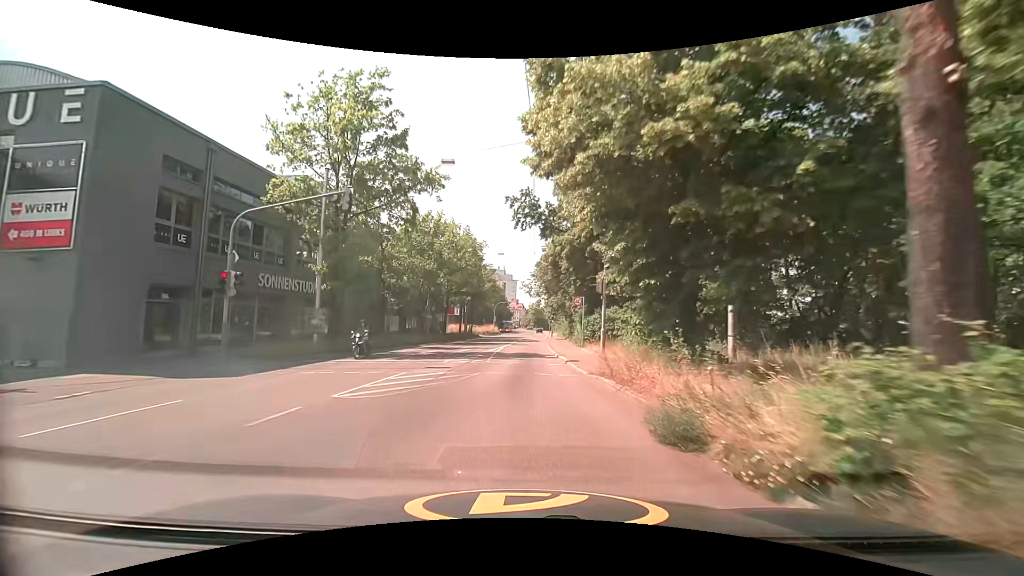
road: secondary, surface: asphalt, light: Day
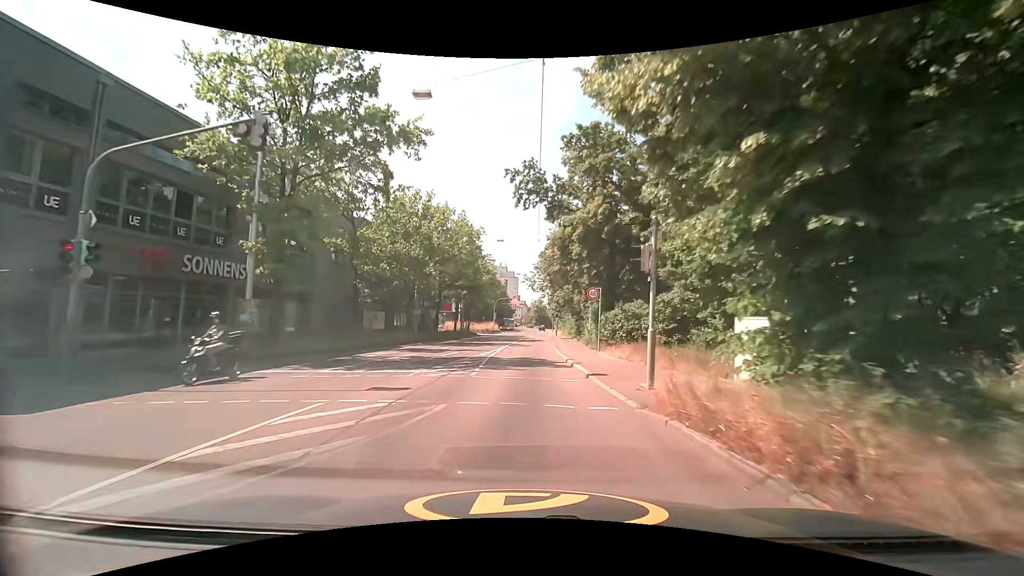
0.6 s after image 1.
(0.0, +6.1) m; 0°
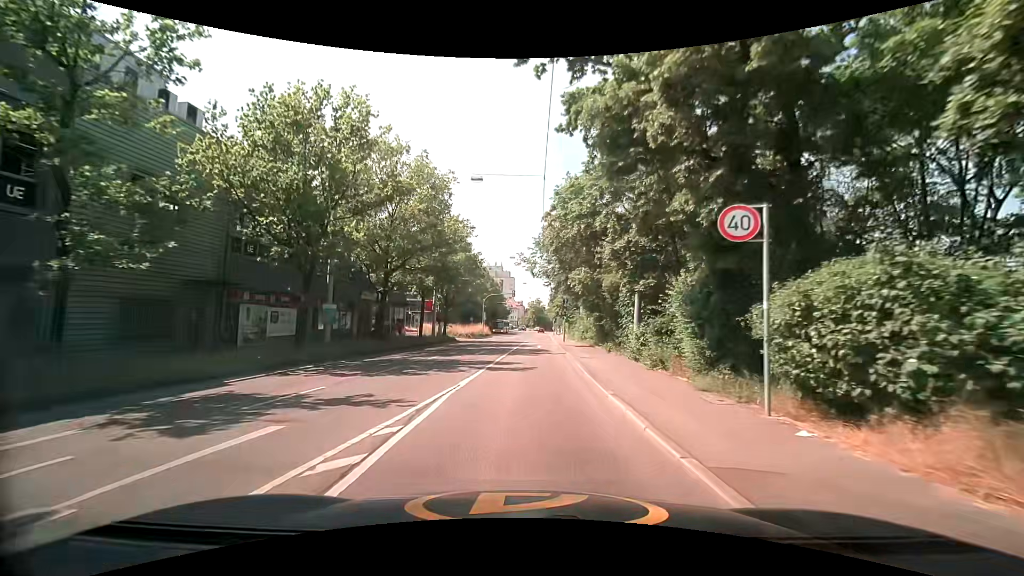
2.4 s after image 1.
(0.0, +17.6) m; +1°
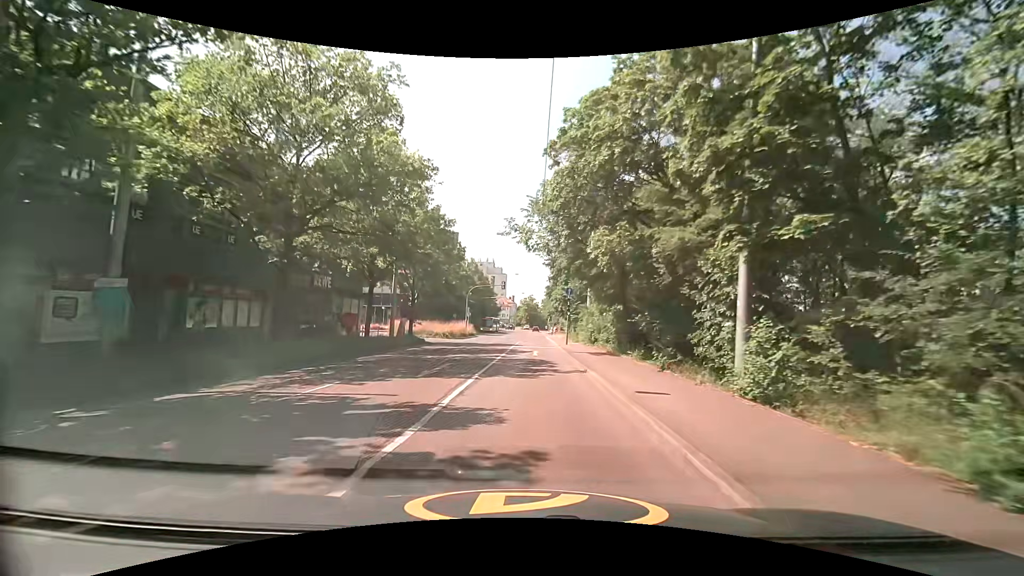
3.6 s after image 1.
(0.0, +11.7) m; 0°
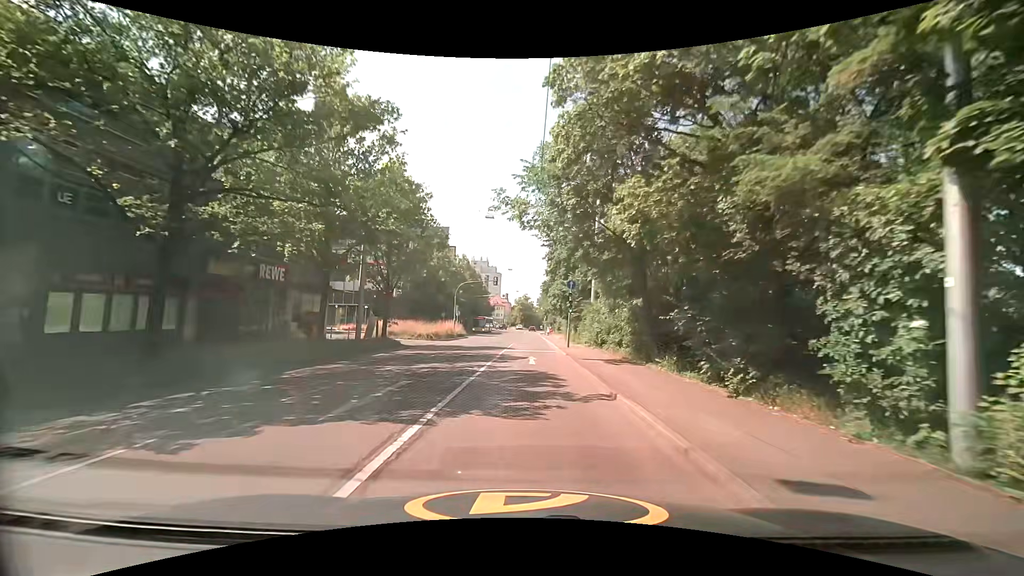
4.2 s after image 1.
(0.0, +5.7) m; +2°
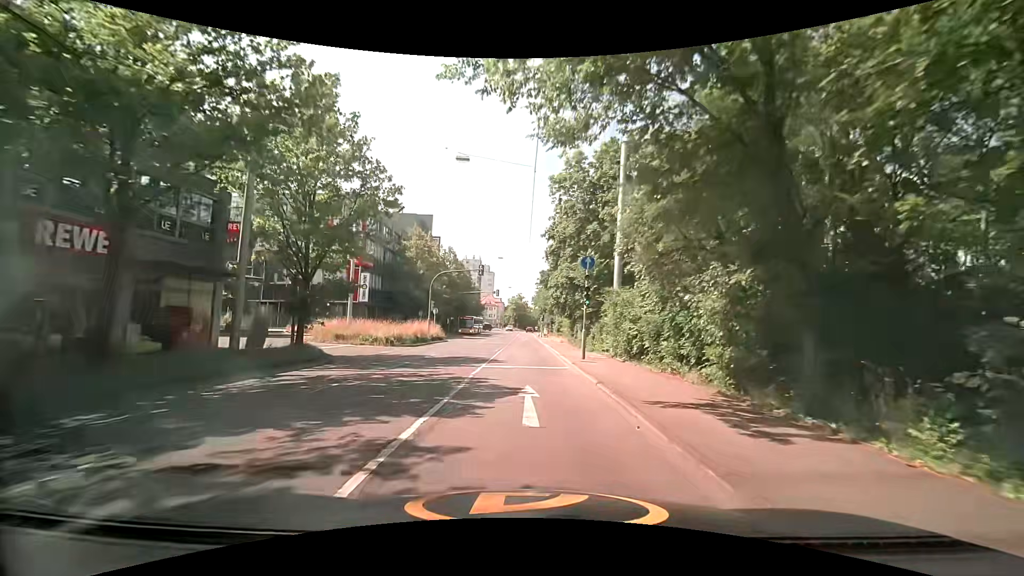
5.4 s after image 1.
(-0.2, +11.3) m; 0°
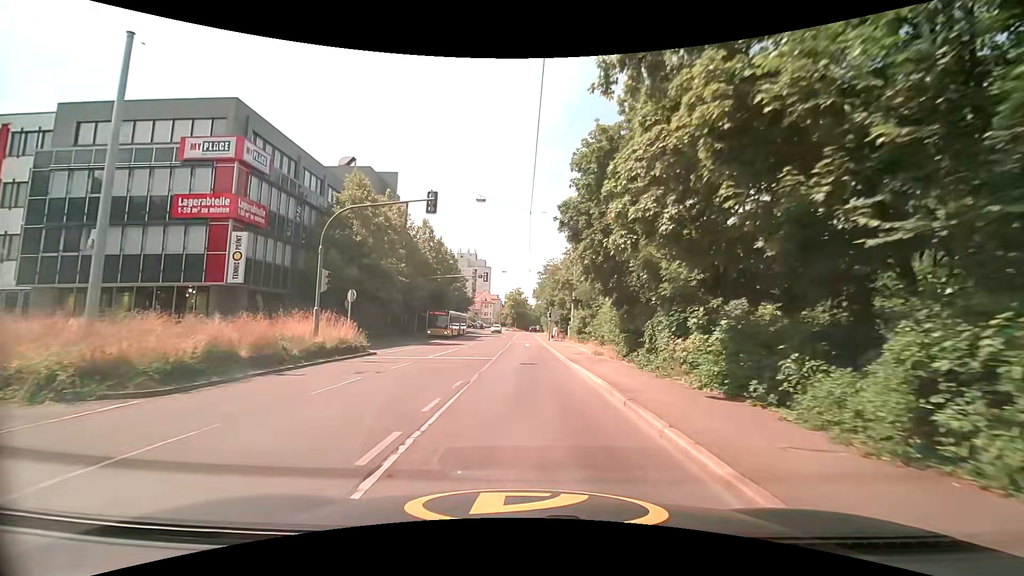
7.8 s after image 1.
(-0.4, +23.8) m; -1°
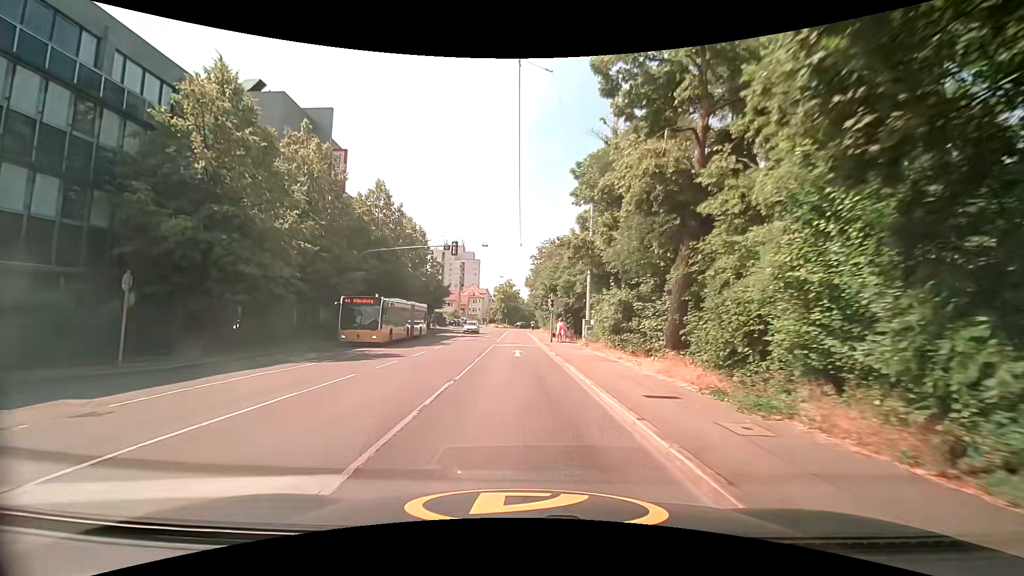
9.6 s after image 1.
(+0.2, +18.1) m; +2°
(0, +10) (-1, +20) (-1, +30) (-1, +40) (-2, +50) (-2, +60) (-2, +70) (-2, +80) (-2, +90) (-1, +100) m
